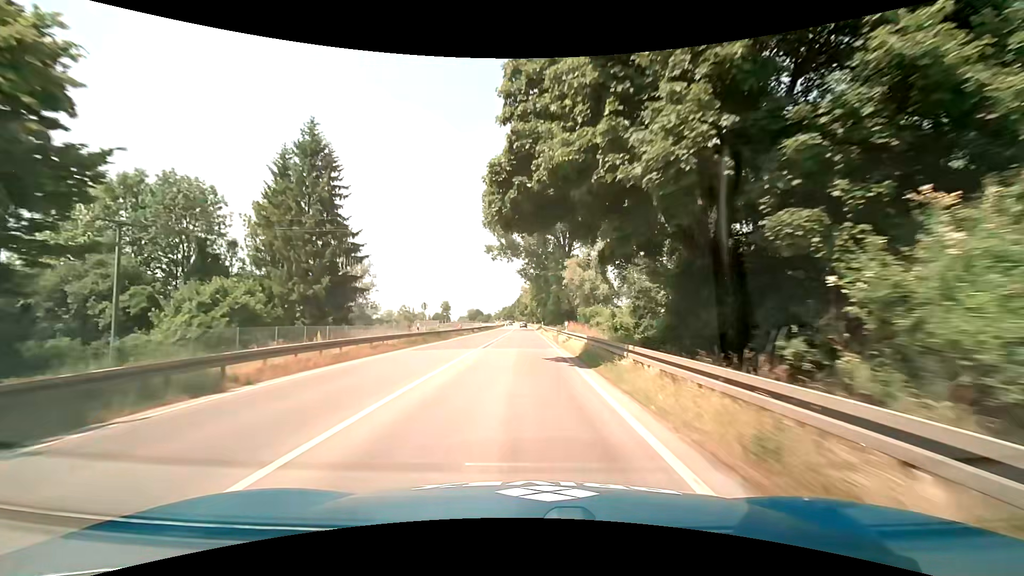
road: primary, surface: asphalt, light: Day
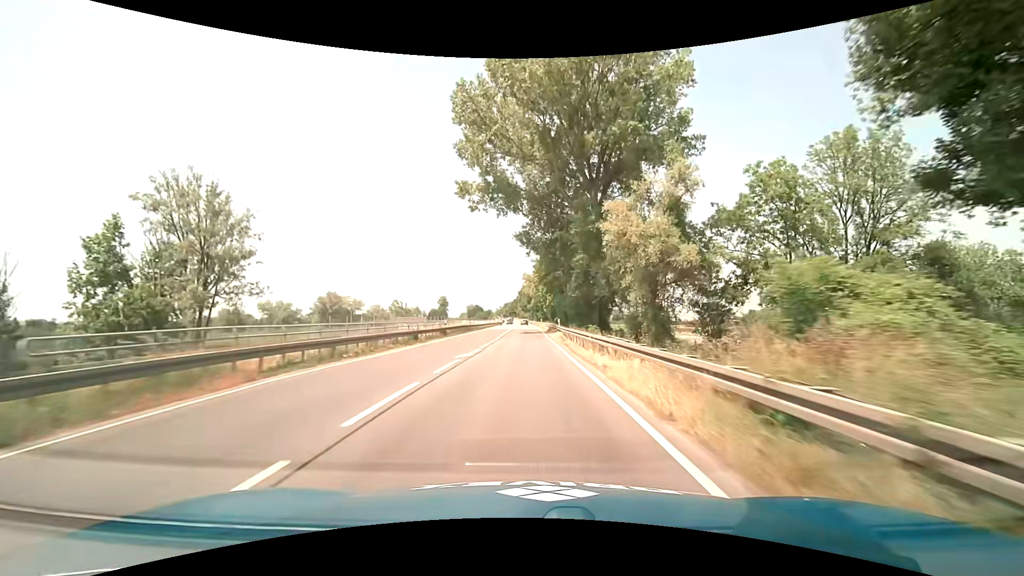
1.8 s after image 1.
(-0.2, +36.6) m; 0°
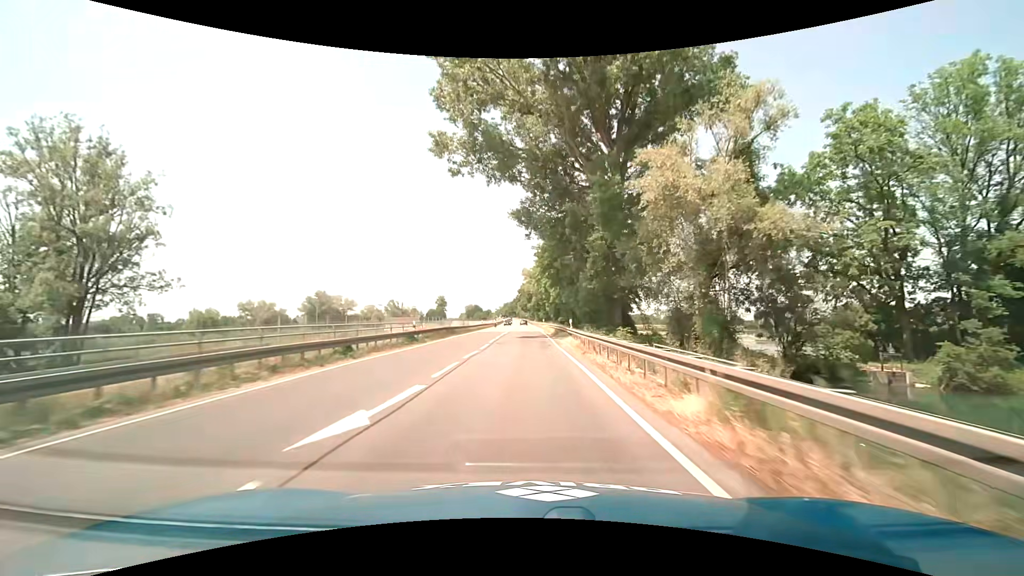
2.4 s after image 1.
(0.0, +12.2) m; 0°
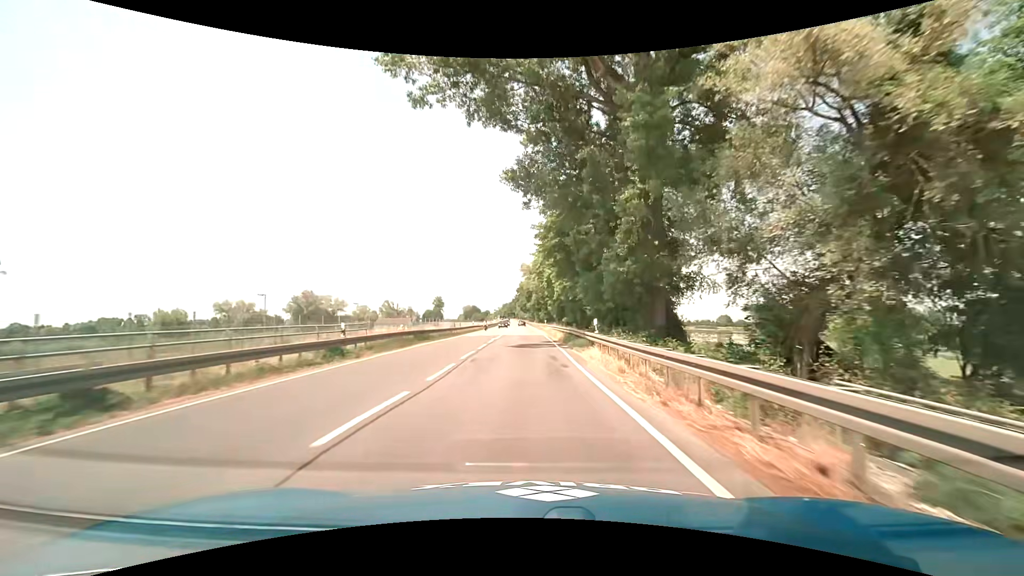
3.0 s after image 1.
(0.0, +12.2) m; 0°
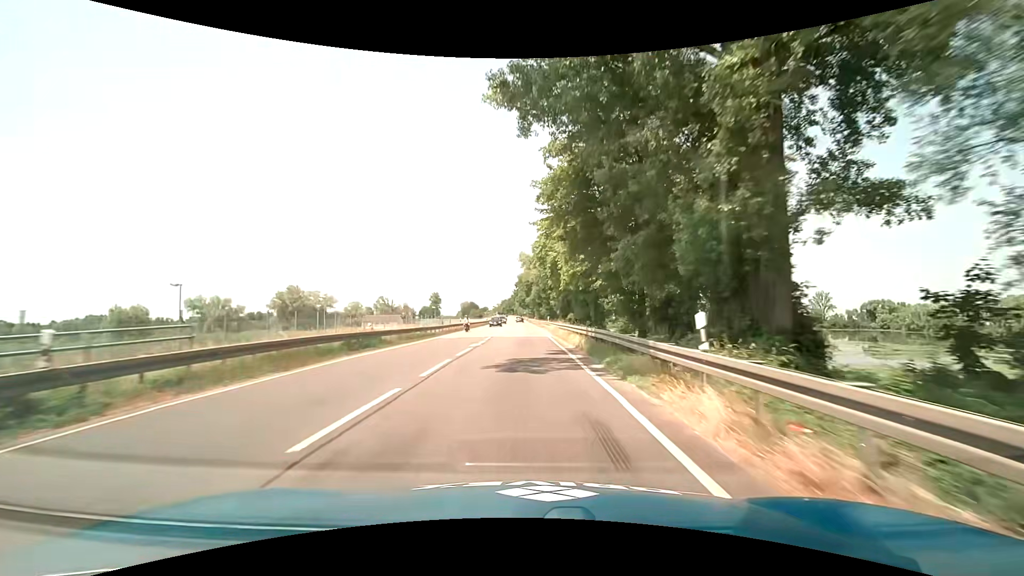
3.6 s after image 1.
(0.0, +12.2) m; 0°
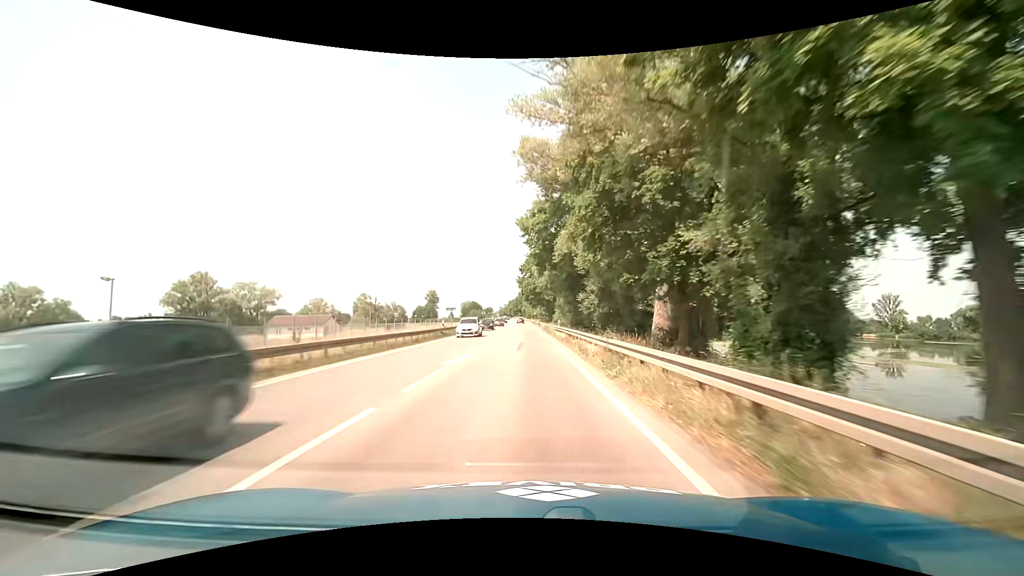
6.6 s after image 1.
(-0.1, +61.2) m; -1°
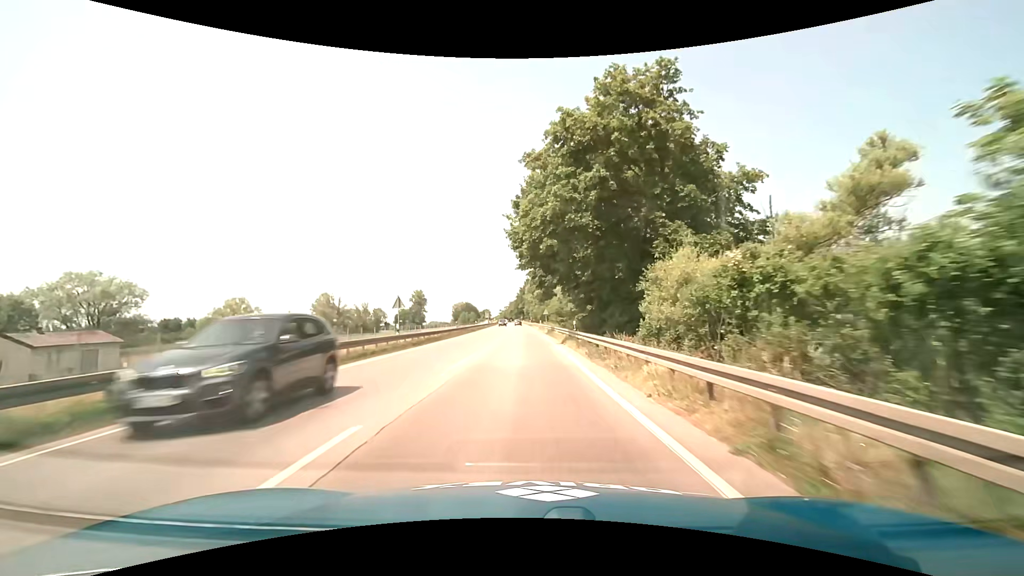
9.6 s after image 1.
(-0.4, +62.4) m; 0°
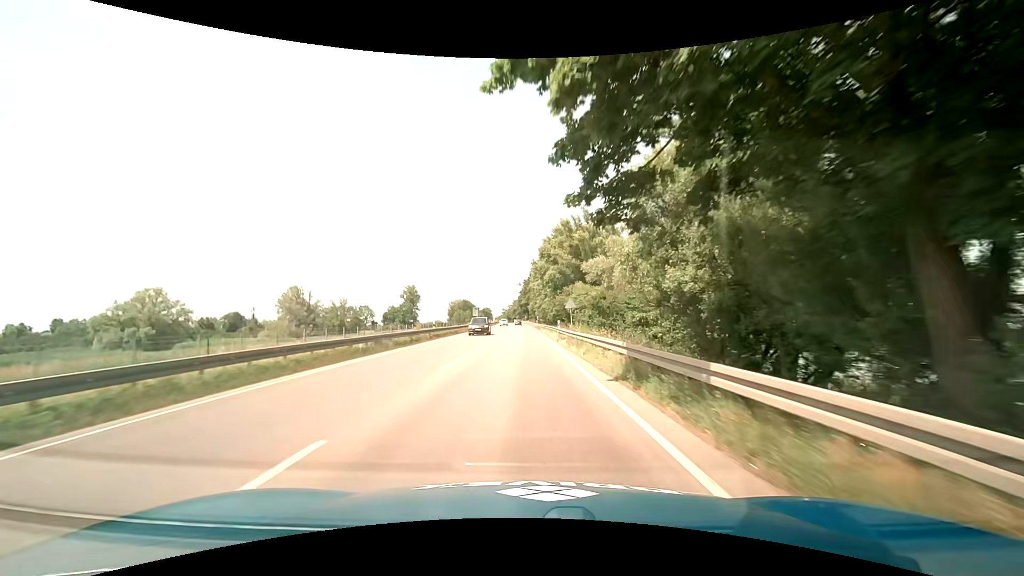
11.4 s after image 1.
(-0.2, +37.5) m; 0°
(0, +10) (0, +20) (0, +30) (0, +40) (-1, +50) (-1, +60) (-1, +70) (-1, +80) (-2, +90) (-2, +100) m
